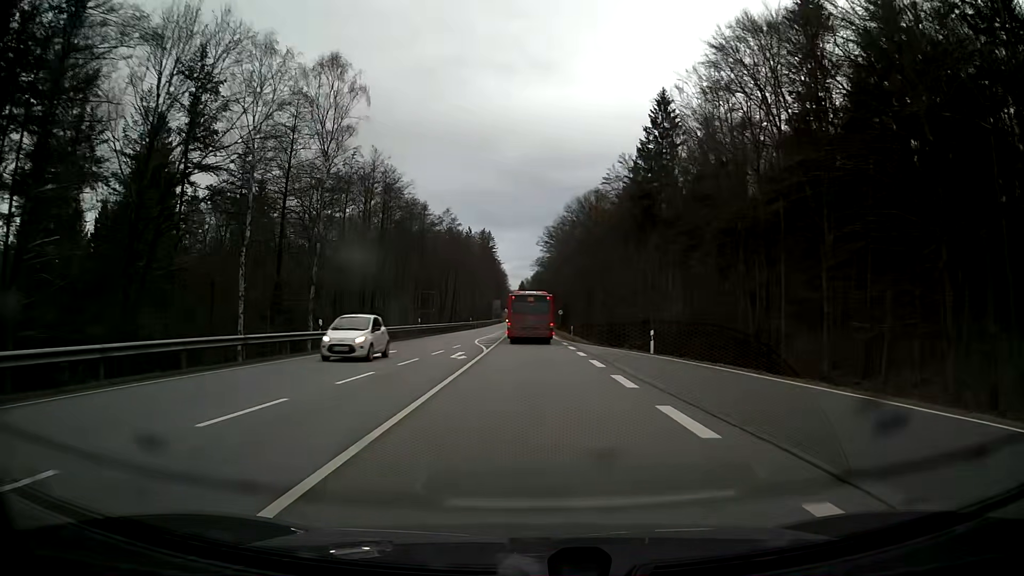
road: secondary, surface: asphalt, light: Day
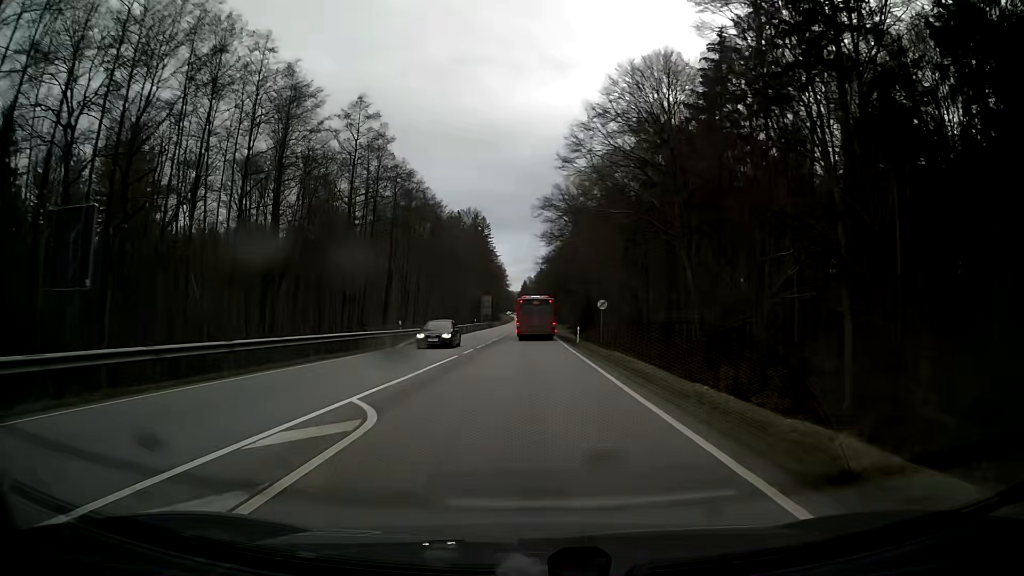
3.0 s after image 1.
(-0.3, +51.6) m; -1°
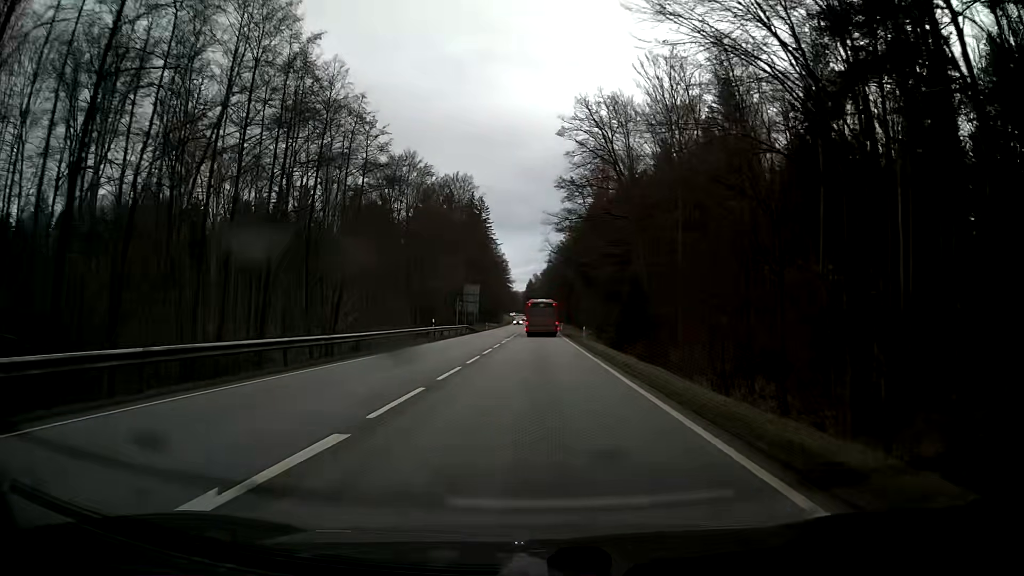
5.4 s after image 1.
(-0.1, +42.2) m; -1°
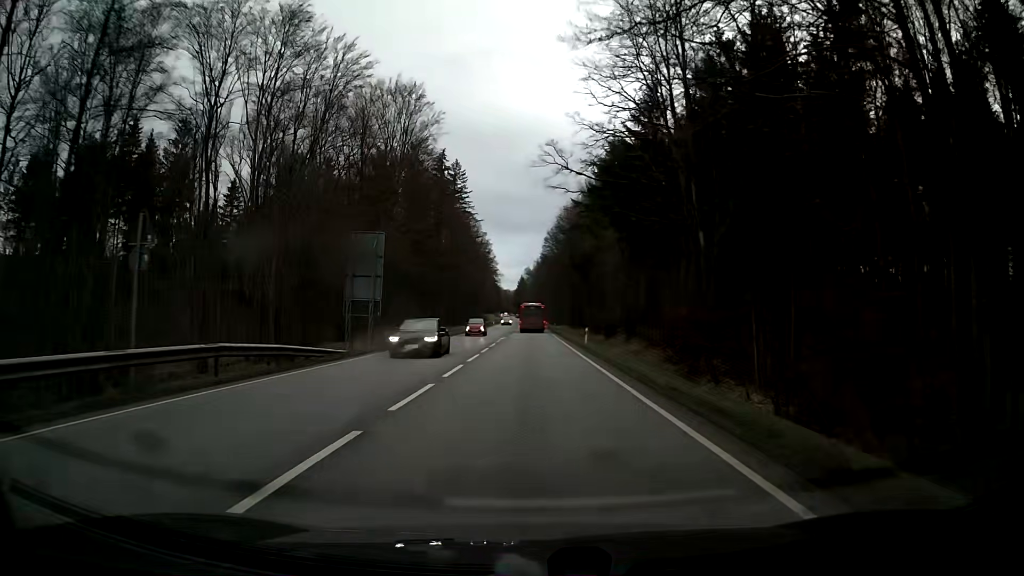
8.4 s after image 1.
(+0.3, +53.3) m; +1°
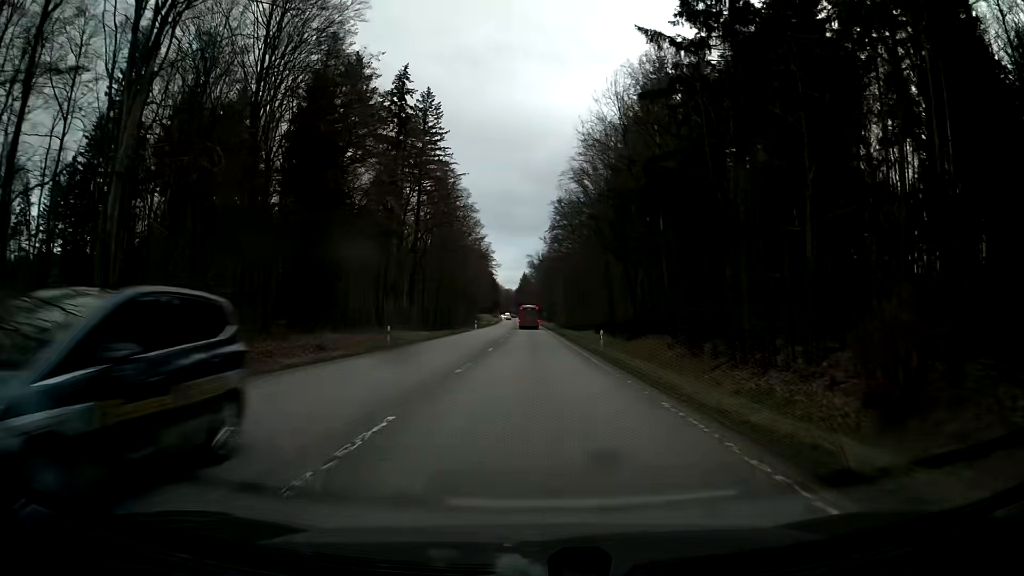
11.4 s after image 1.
(+0.1, +53.6) m; 0°
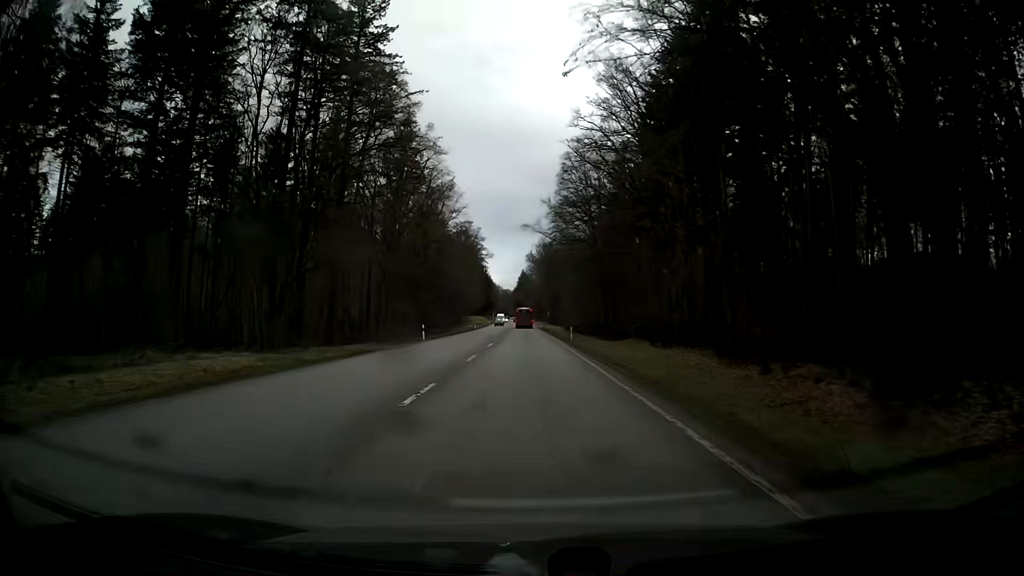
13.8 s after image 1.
(+0.1, +42.9) m; 0°
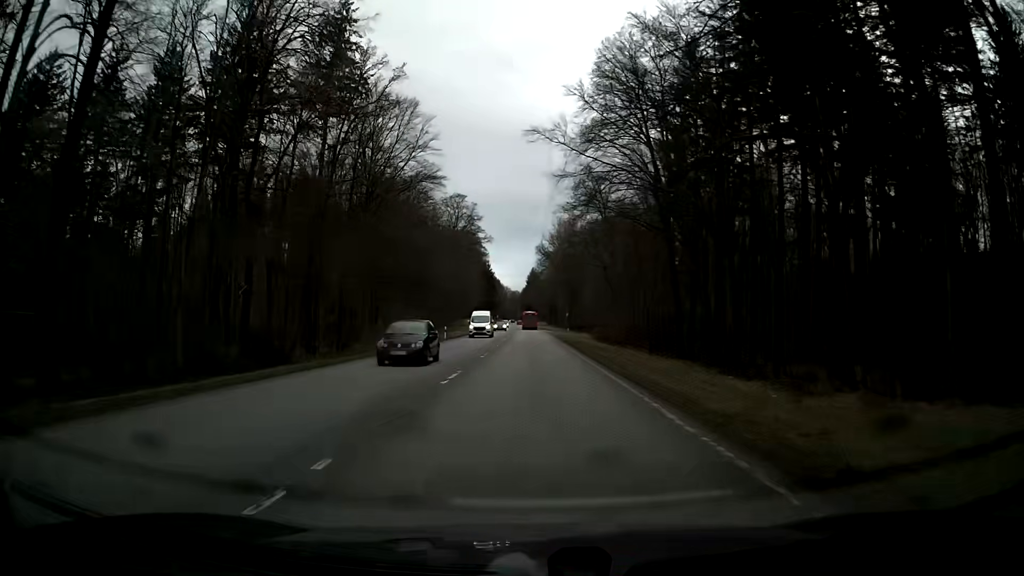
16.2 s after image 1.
(-0.8, +44.0) m; -1°
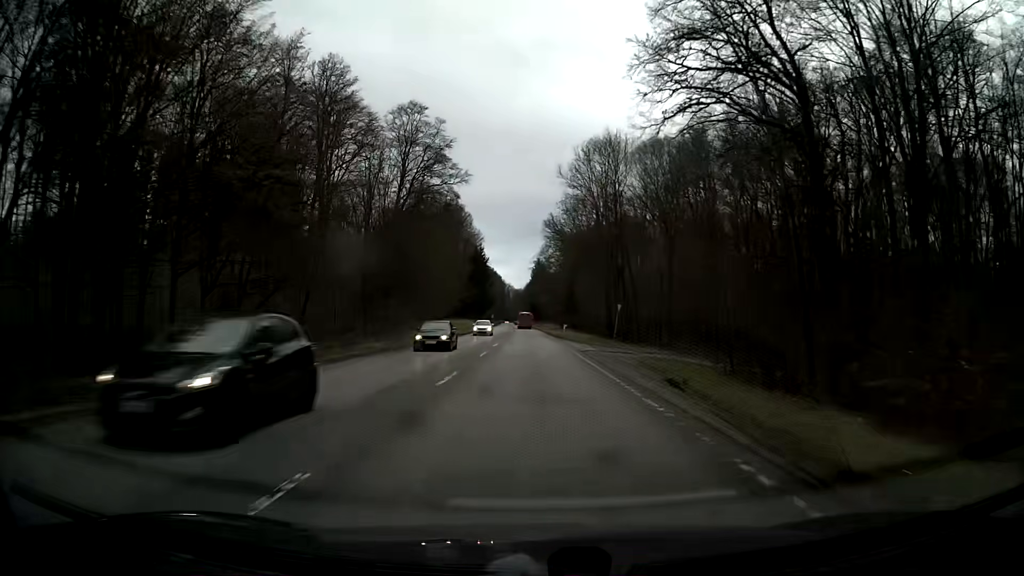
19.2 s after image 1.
(+0.3, +61.2) m; +1°
